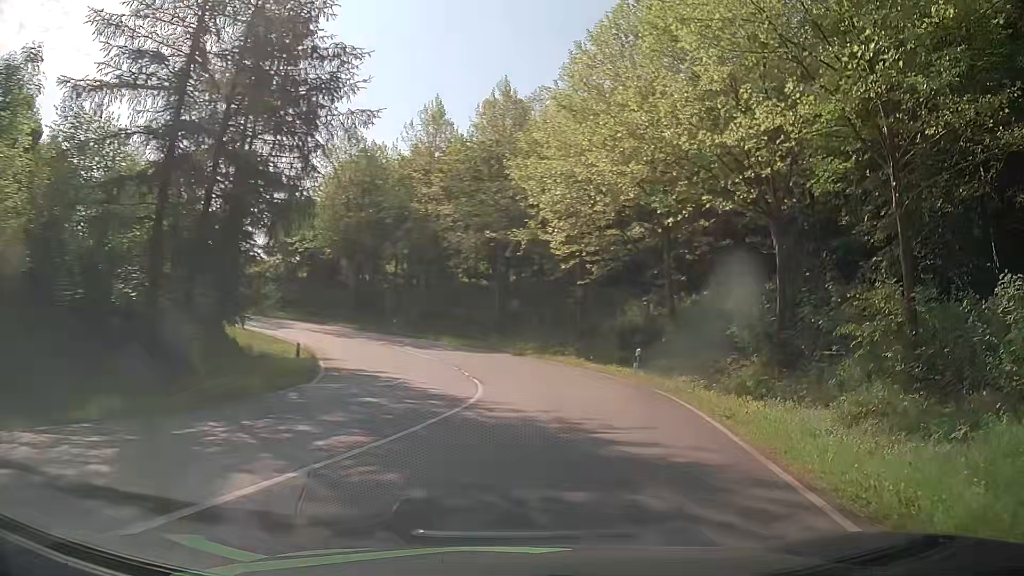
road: primary_link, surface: asphalt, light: Day
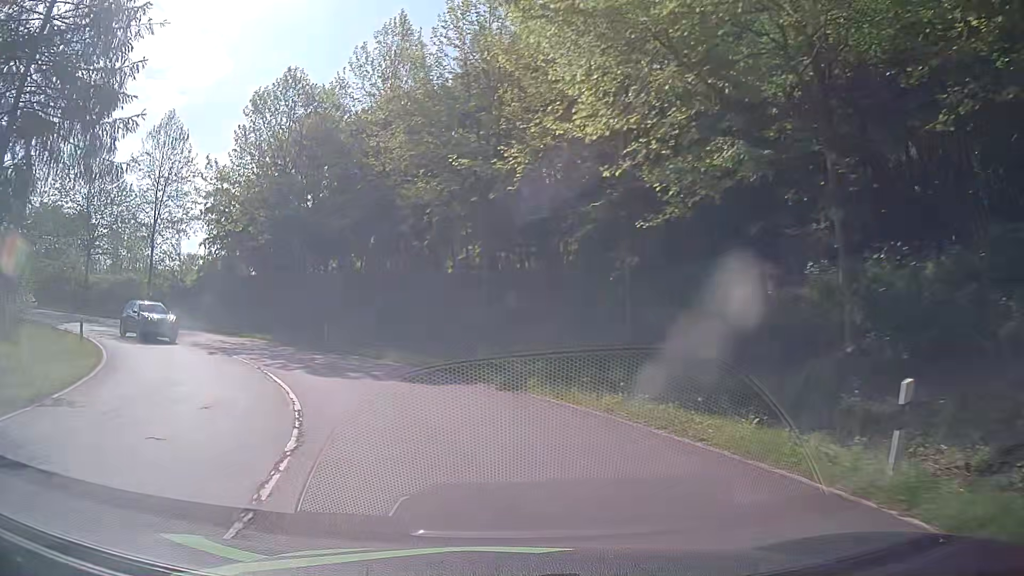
(+1.3, +17.8) m; 0°
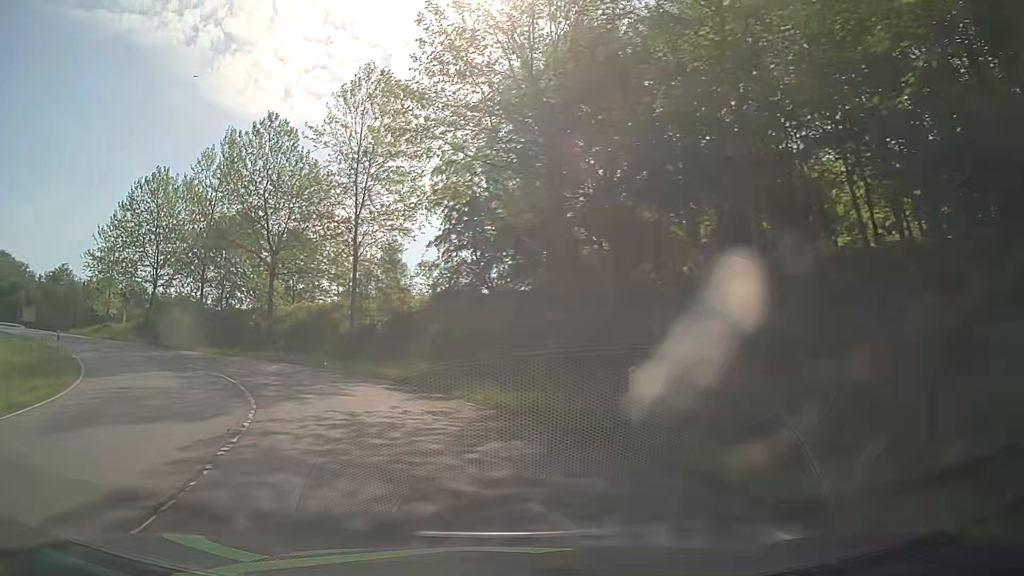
(-4.5, +19.6) m; -27°
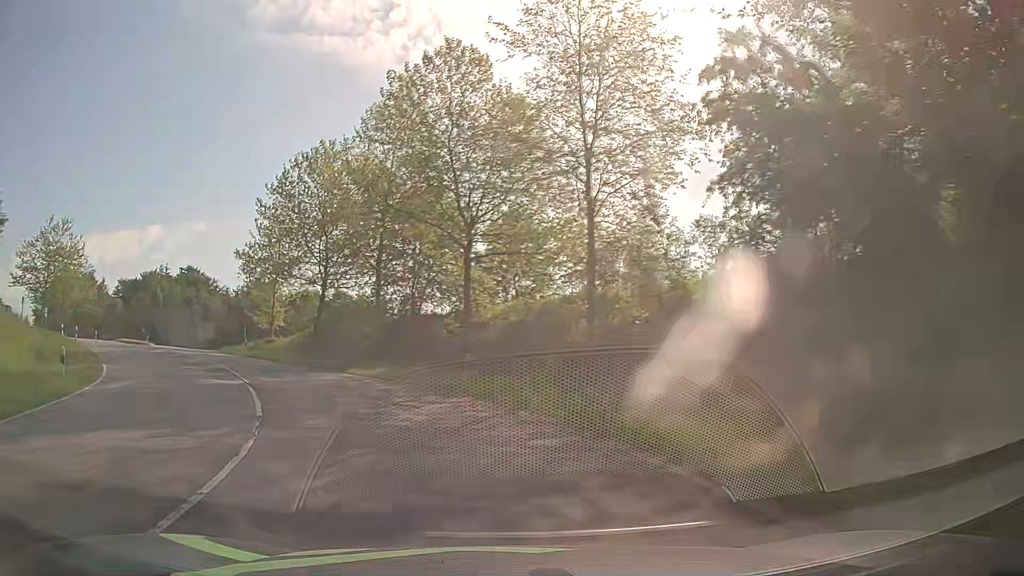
(-2.6, +14.0) m; -21°
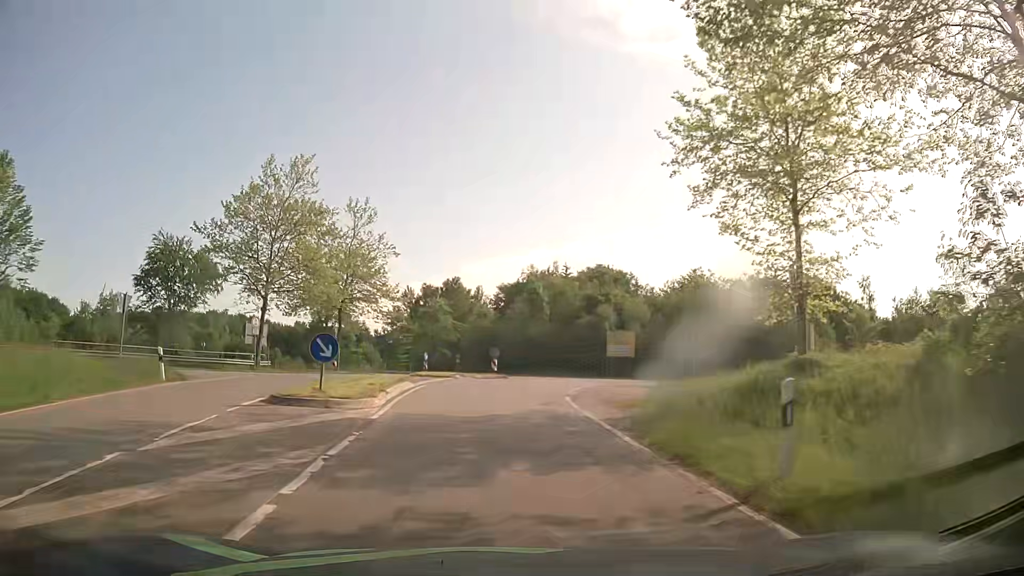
(-13.6, +33.1) m; -36°
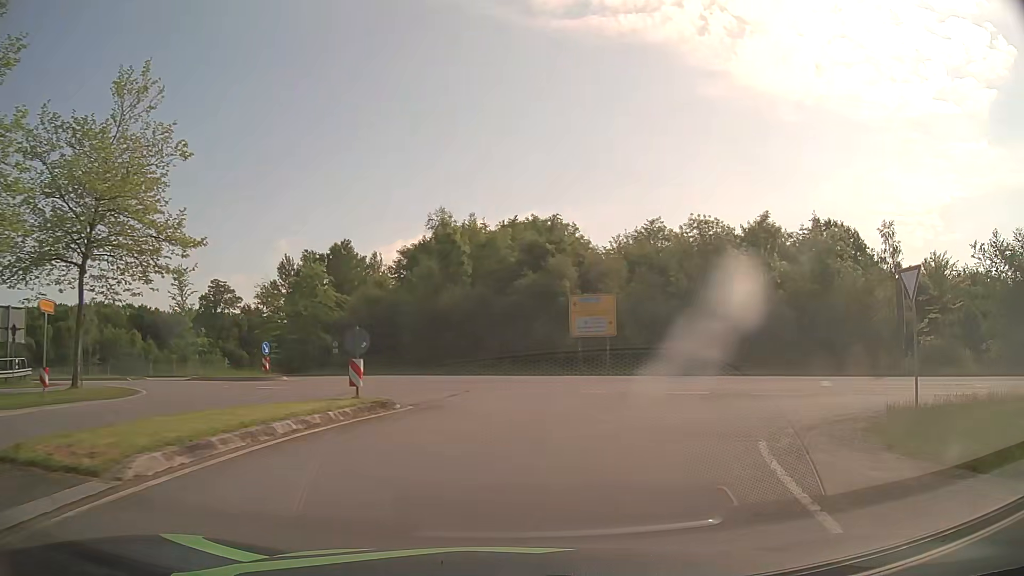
(+0.4, +23.4) m; +7°
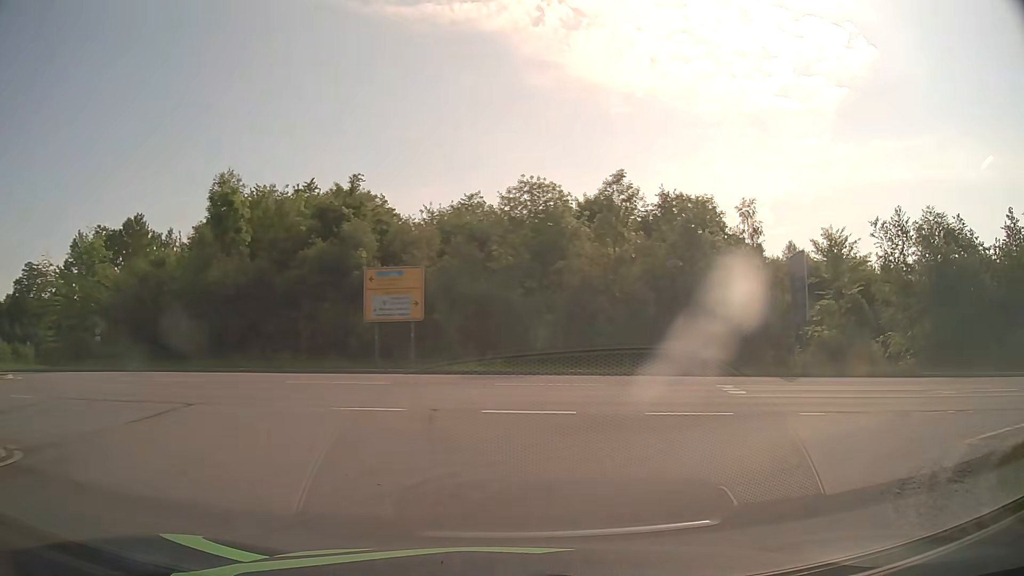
(+1.0, +8.0) m; +17°
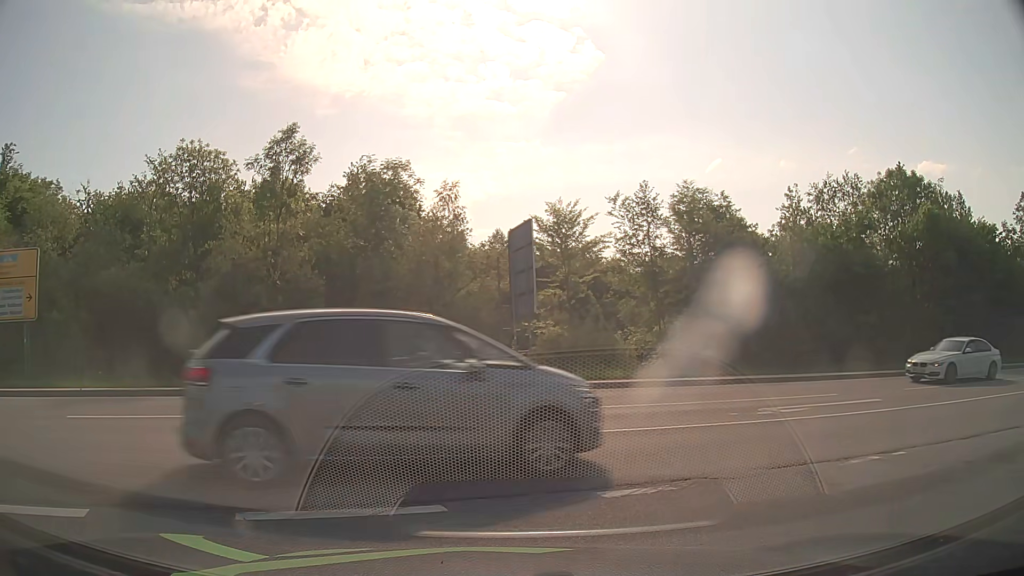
(+1.4, +6.7) m; +25°
(+4, +9) (+13, +14) (+22, +16) (+32, +18) (+42, +19) (+52, +20) (+62, +20) (+72, +21) (+82, +21) (+92, +21) m
